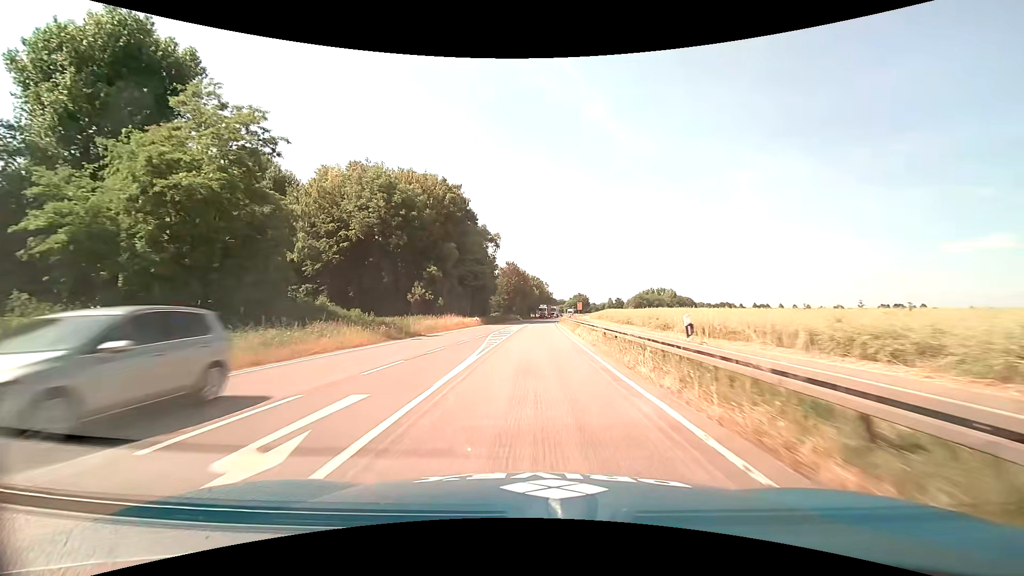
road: primary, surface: asphalt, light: Day
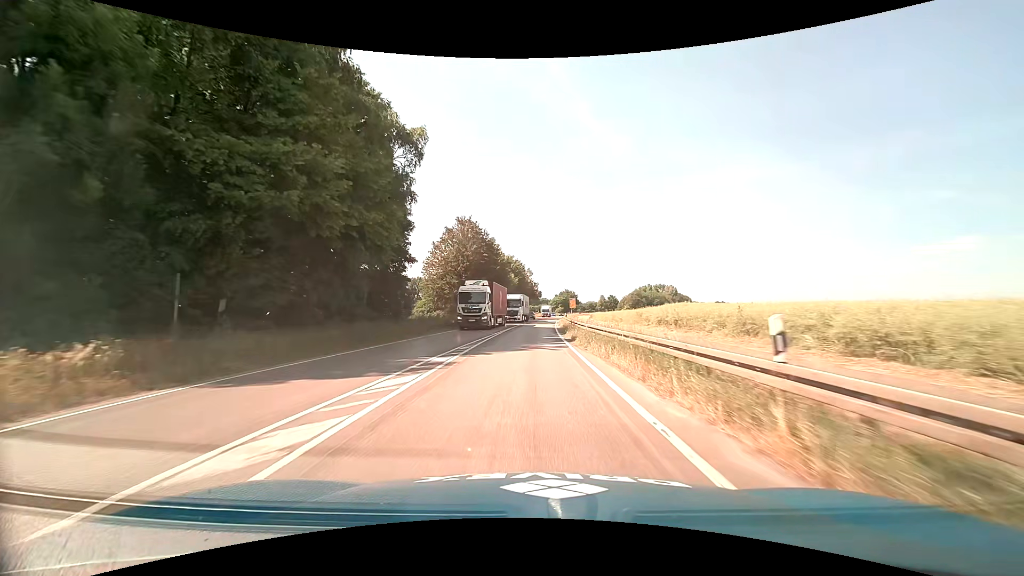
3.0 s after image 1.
(+1.1, +52.7) m; +2°
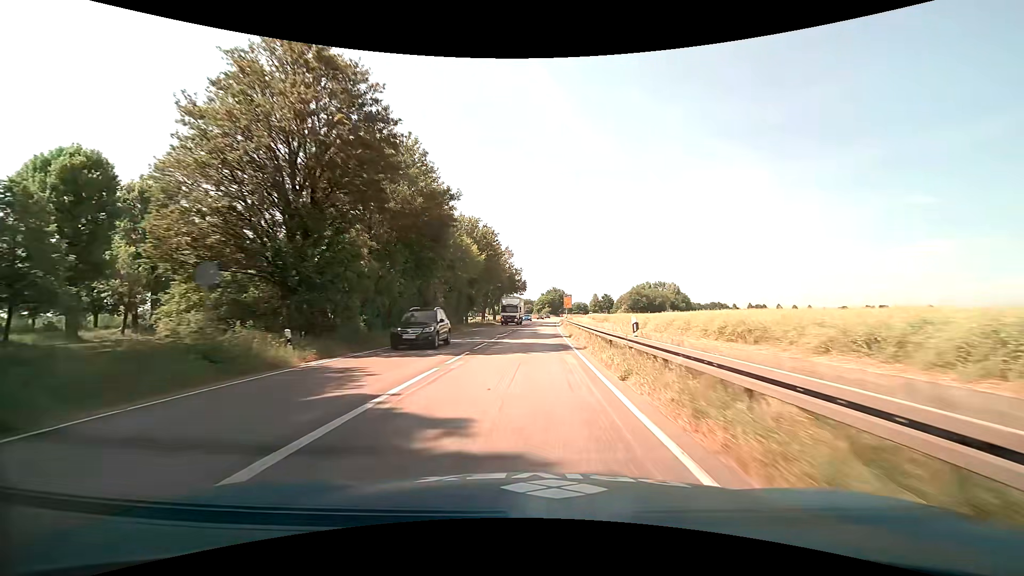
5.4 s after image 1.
(+0.6, +42.6) m; +2°
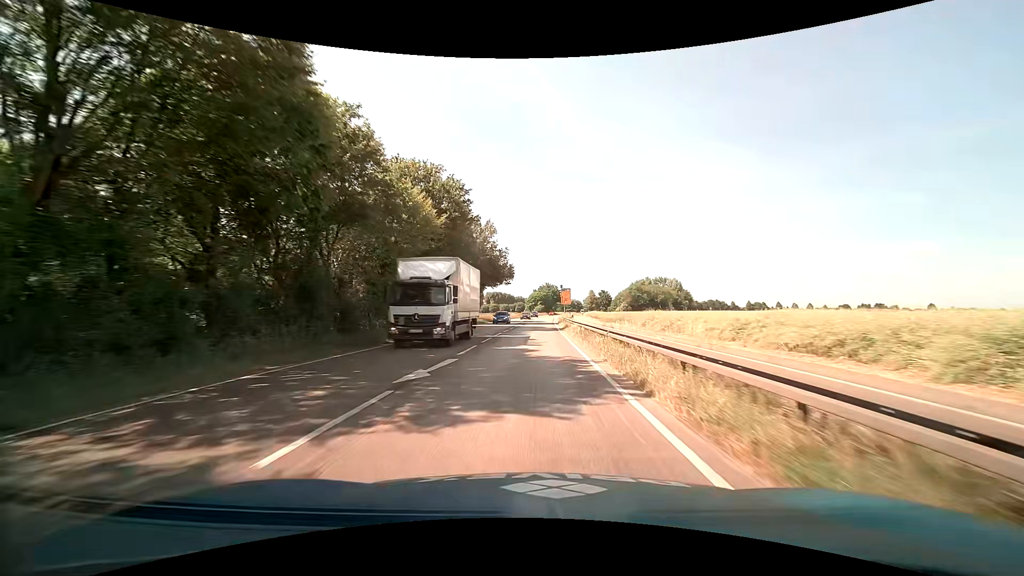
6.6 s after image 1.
(+0.1, +21.3) m; +1°
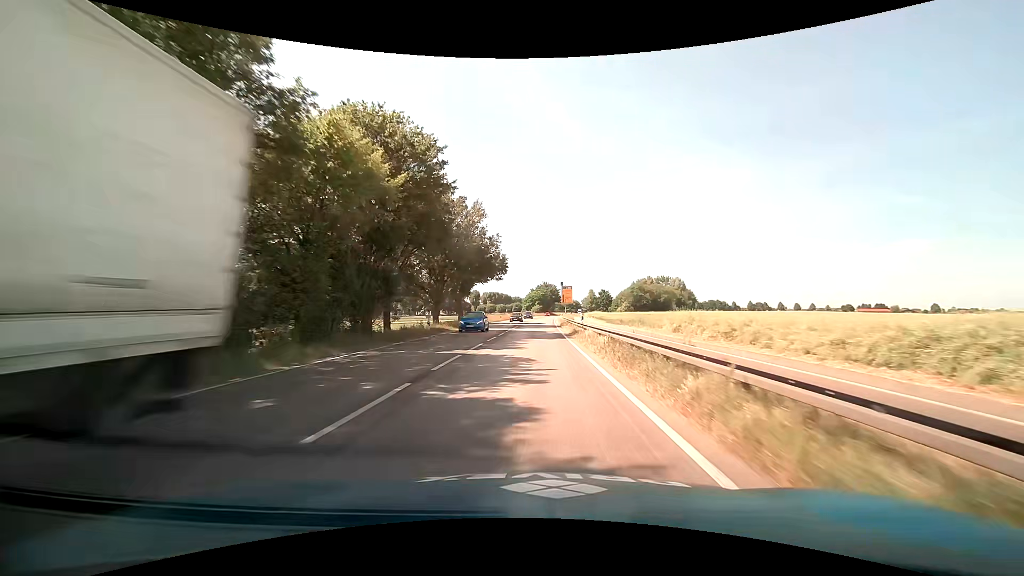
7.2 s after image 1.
(0.0, +10.7) m; 0°
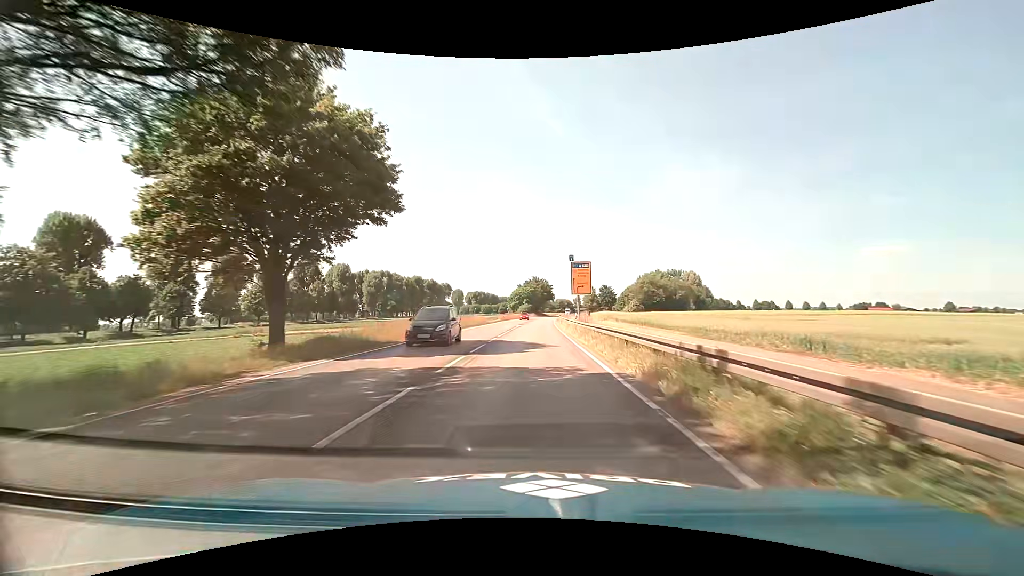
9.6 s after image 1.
(+0.5, +42.5) m; +1°
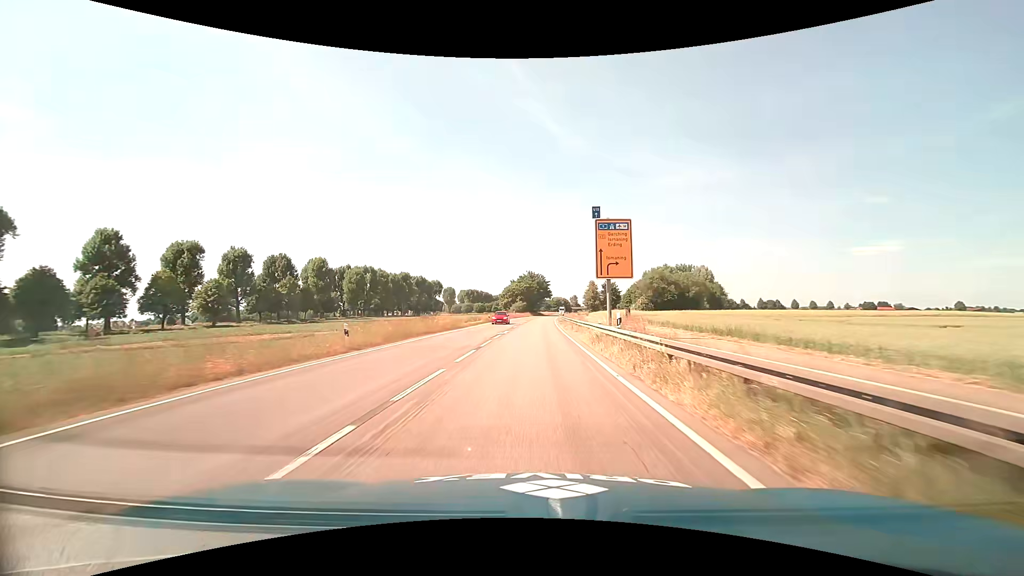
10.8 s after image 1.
(+0.1, +21.2) m; +1°
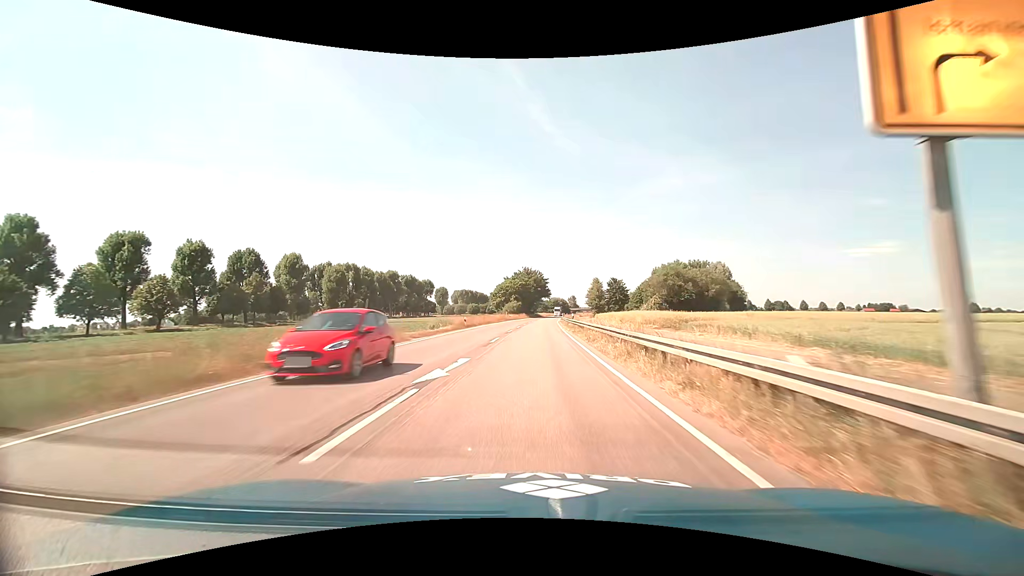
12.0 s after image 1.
(+0.1, +21.2) m; 0°
(0, +10) (0, +20) (0, +30) (0, +40) (+1, +50) (+1, +60) (+1, +70) (+2, +80) (+3, +90) (+3, +100) m
